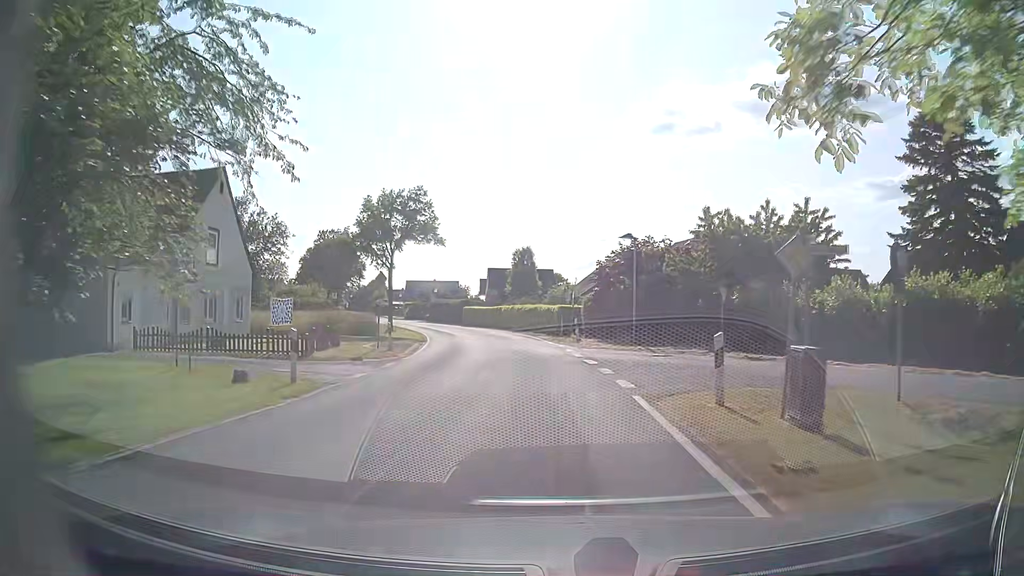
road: tertiary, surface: asphalt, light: Day
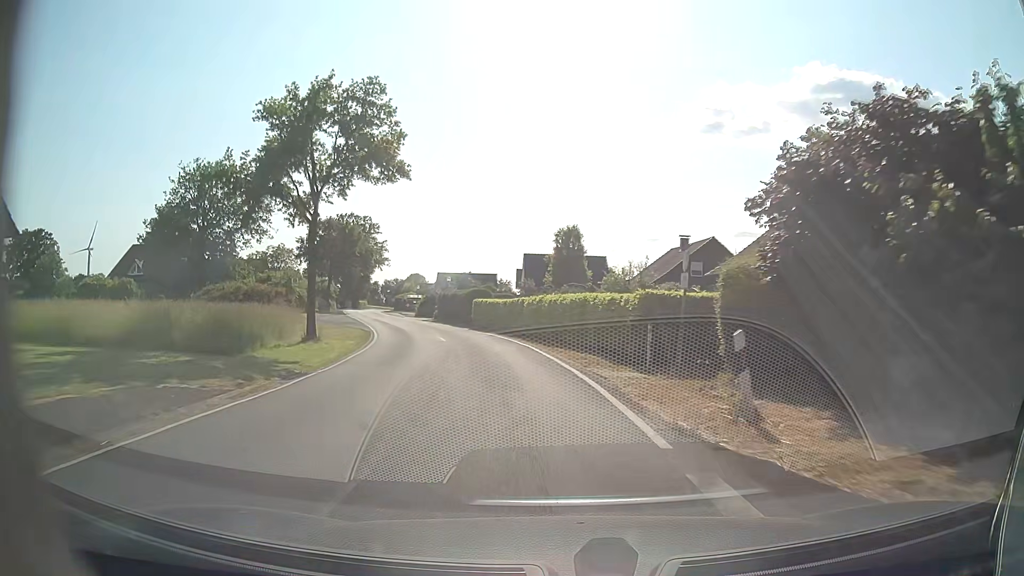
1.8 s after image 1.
(-0.4, +22.8) m; -3°
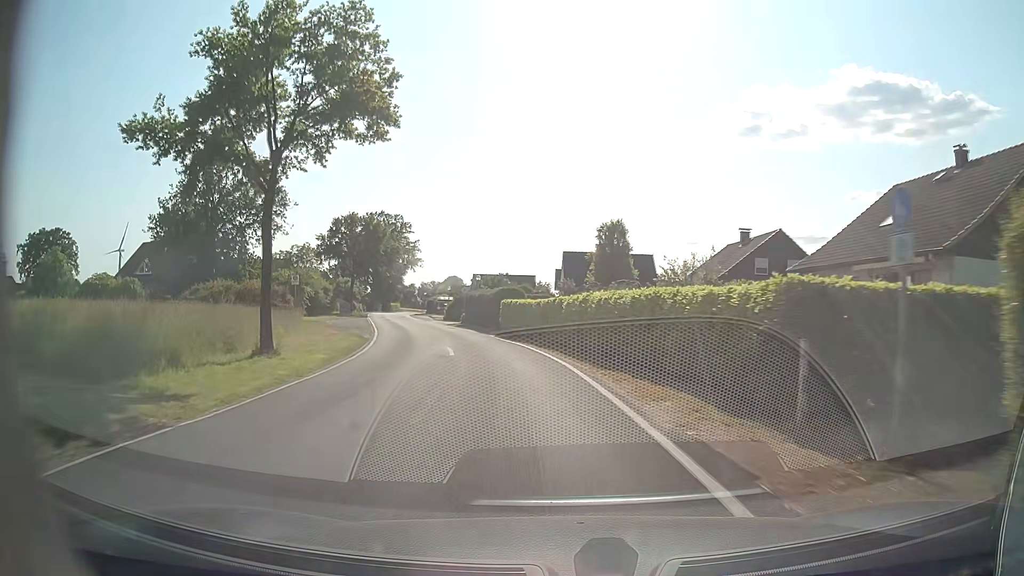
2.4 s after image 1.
(-0.2, +7.5) m; -3°
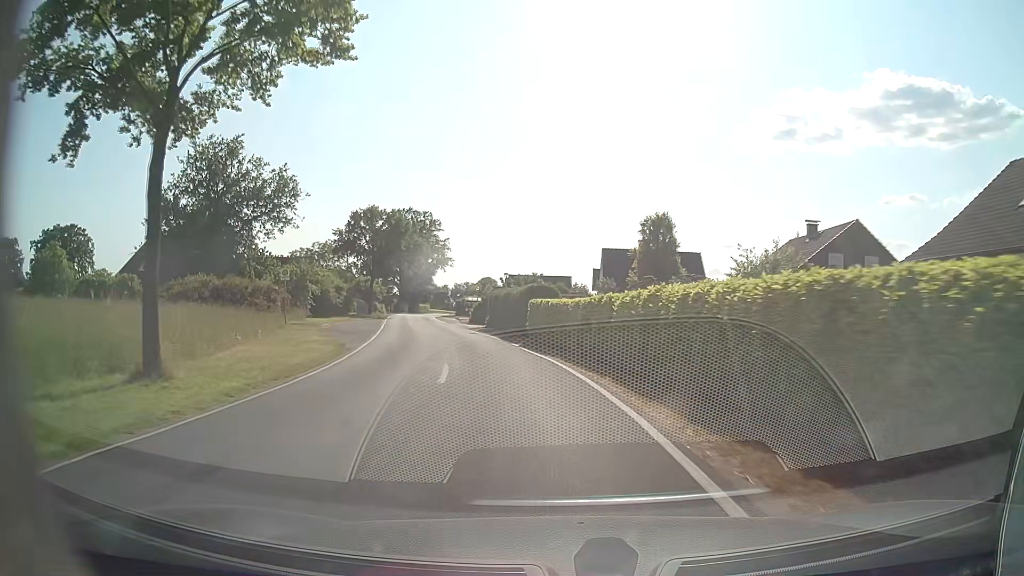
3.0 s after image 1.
(-0.2, +7.4) m; -3°
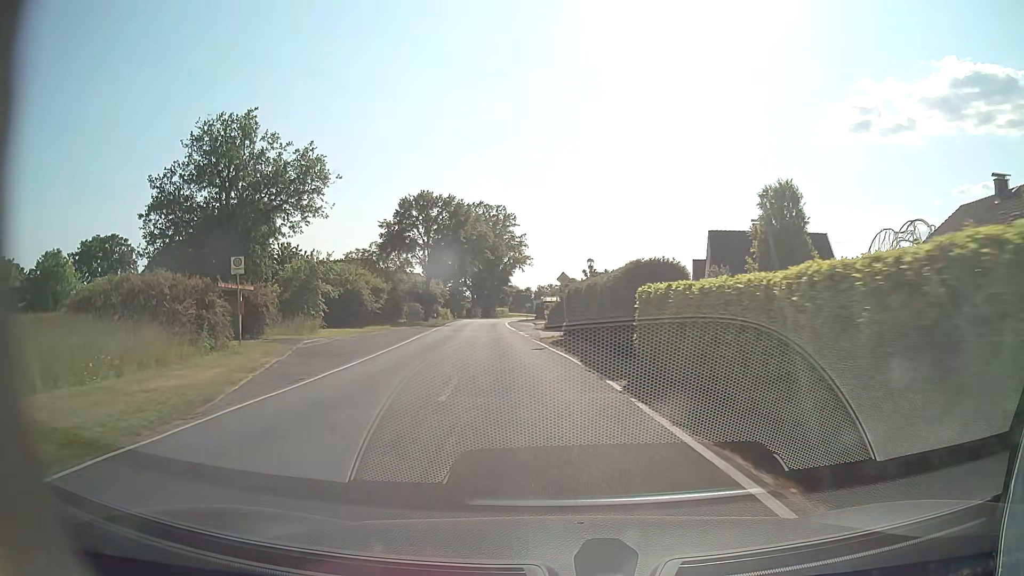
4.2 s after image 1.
(-0.8, +14.5) m; -8°
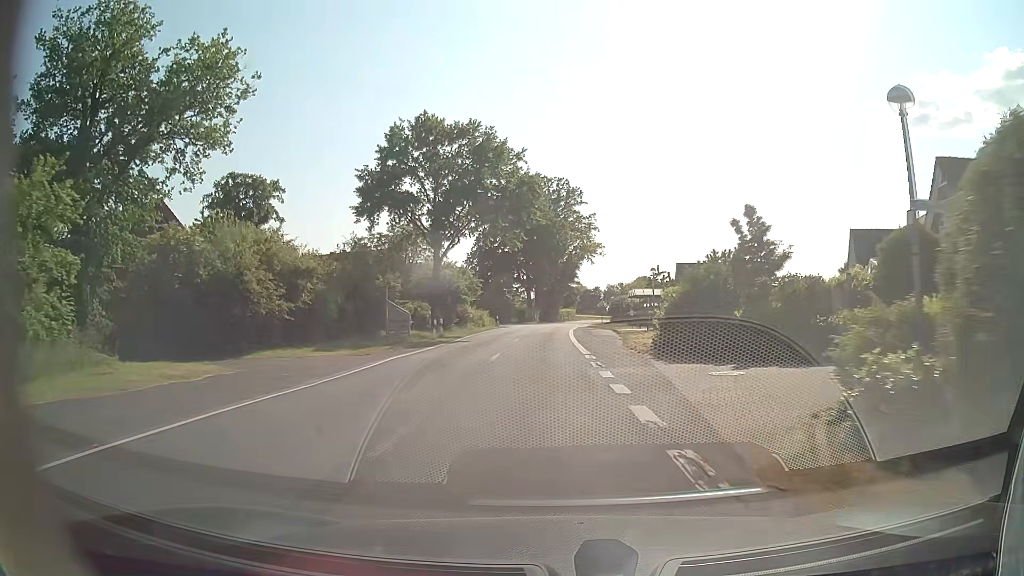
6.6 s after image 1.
(-1.7, +28.7) m; -6°
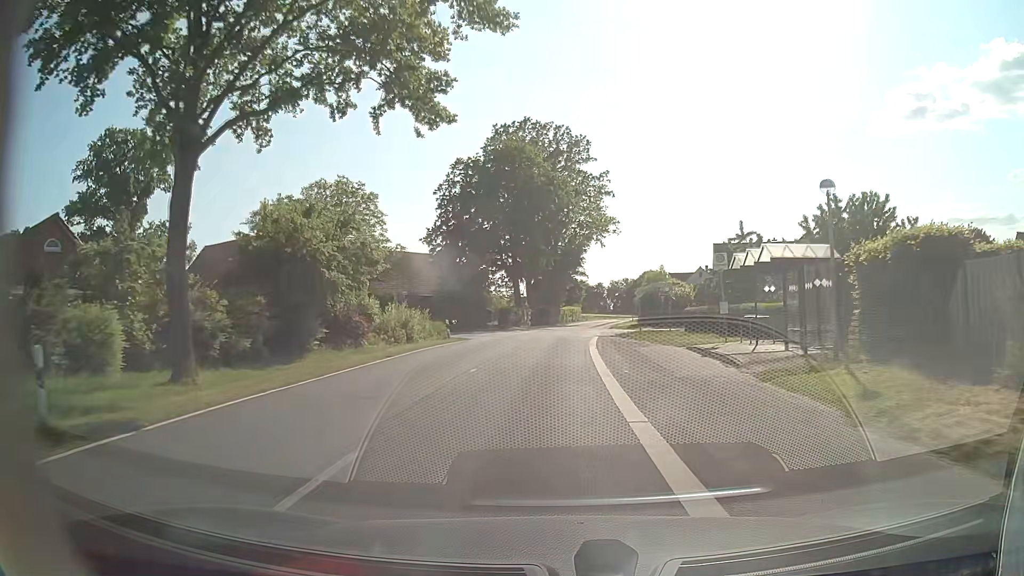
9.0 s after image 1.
(-0.1, +29.4) m; +1°
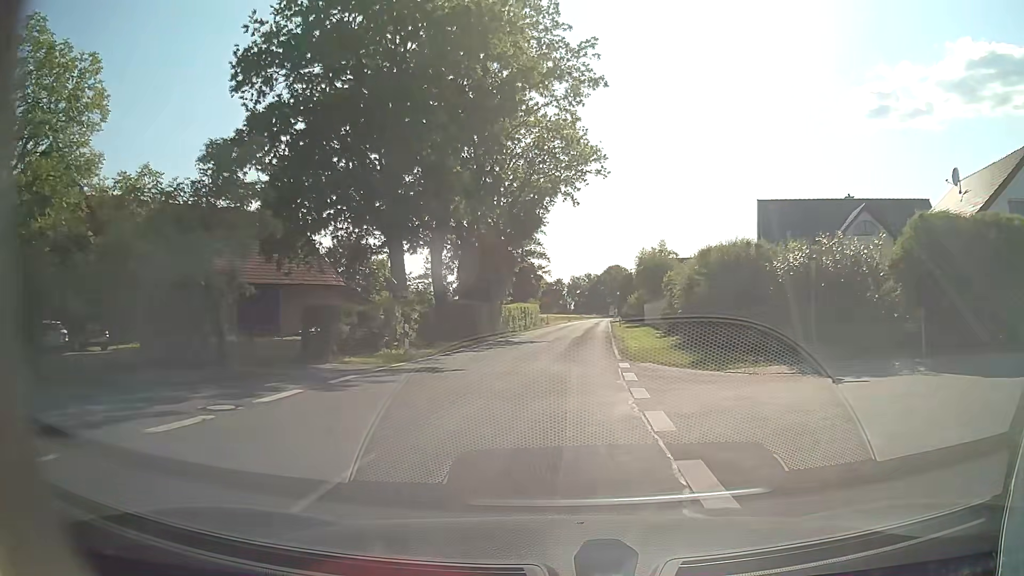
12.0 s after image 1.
(+0.7, +36.6) m; +3°
(0, +10) (+1, +20) (+1, +30) (+2, +40) (+3, +50) (+3, +60) (+4, +70) (+5, +80) (+6, +90) (+7, +100) m
